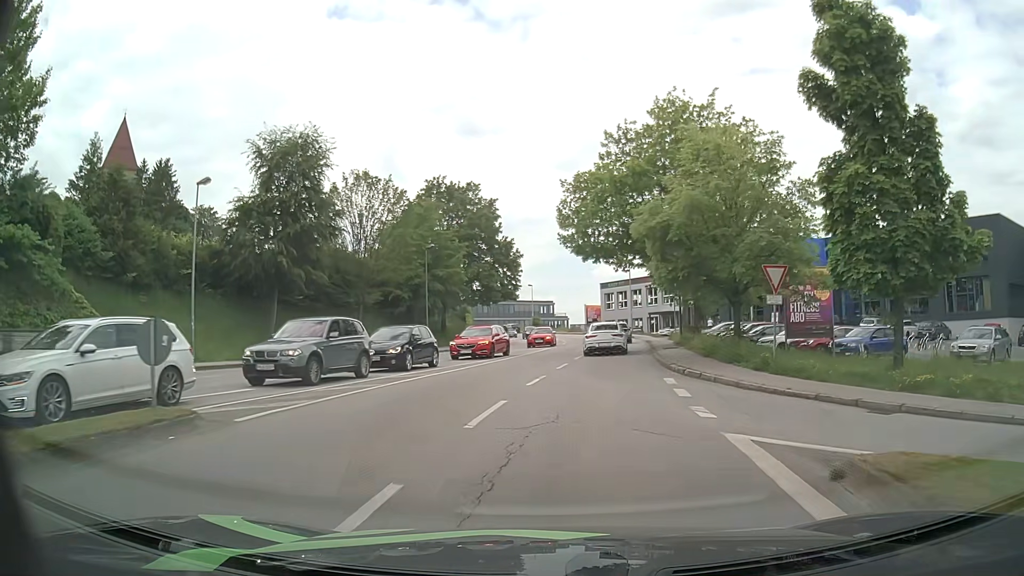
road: tertiary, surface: asphalt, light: Day
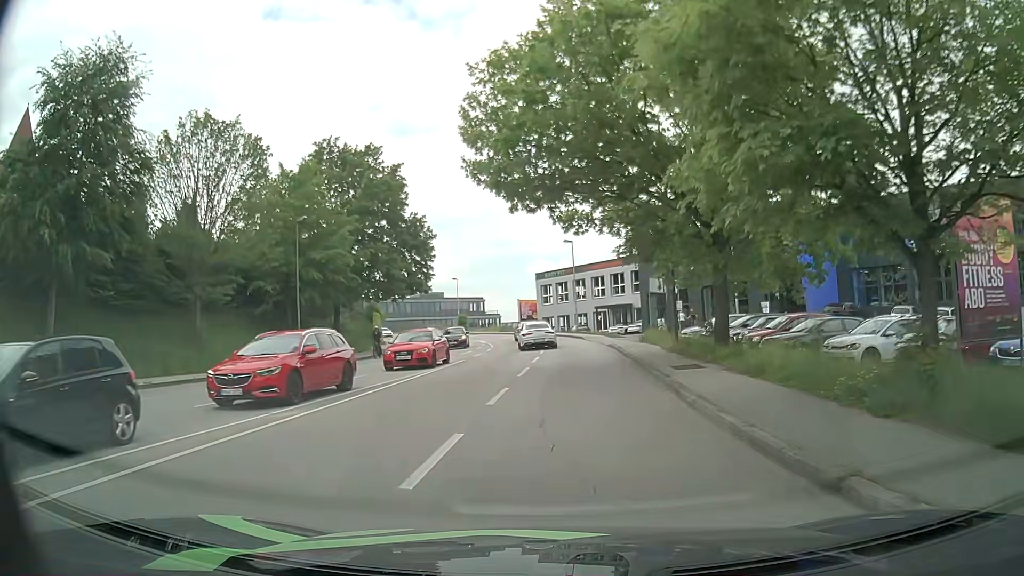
(+0.8, +14.9) m; +6°
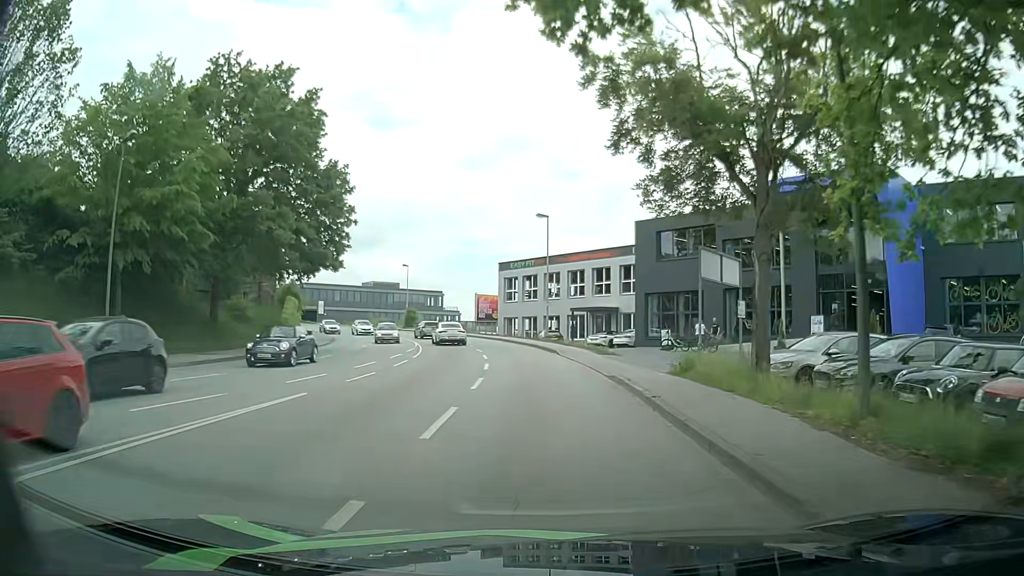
(+0.2, +15.5) m; +2°
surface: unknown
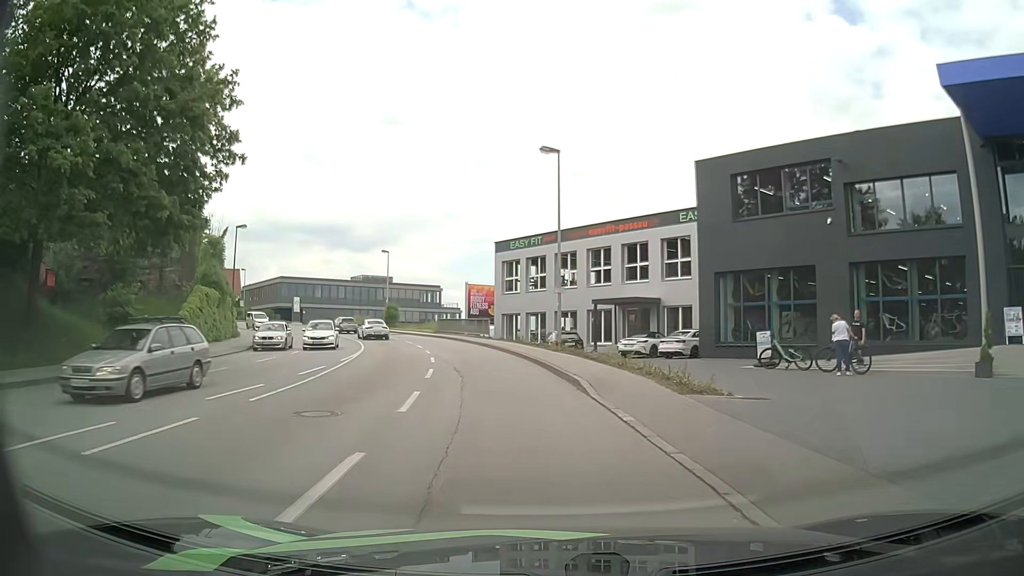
(+0.2, +16.0) m; -1°
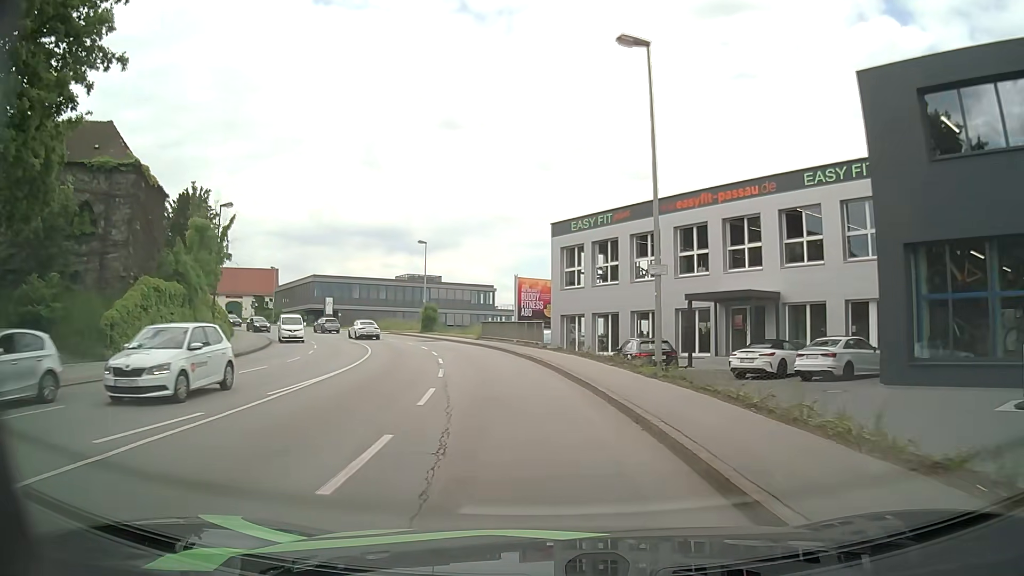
(-0.5, +11.1) m; -5°
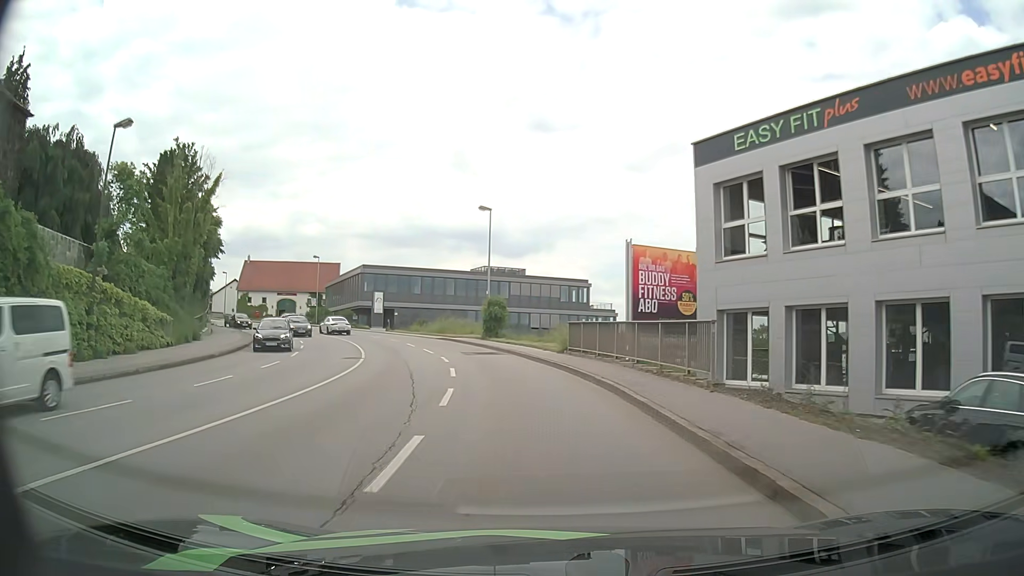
(-1.3, +18.2) m; -8°
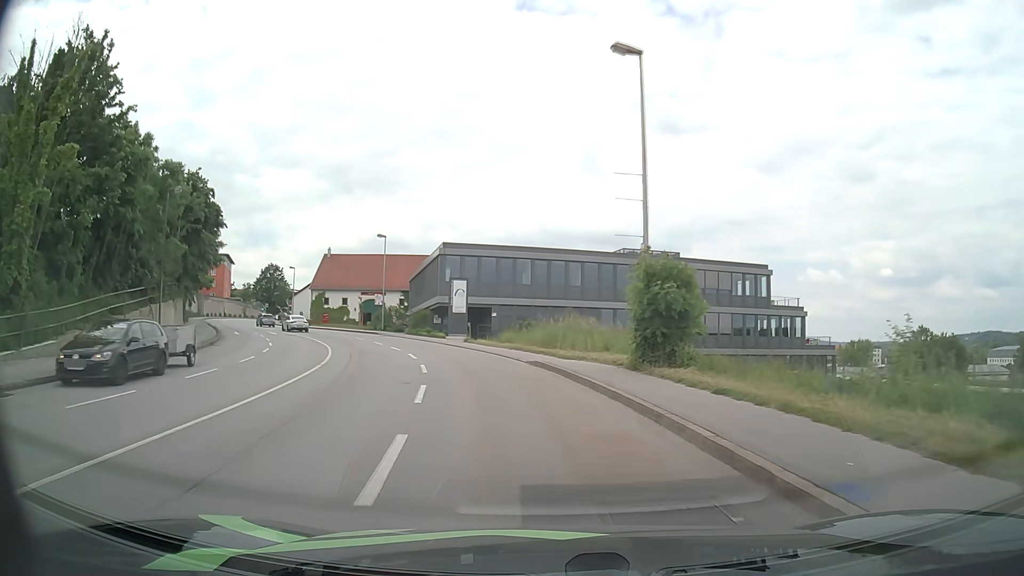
(-2.4, +24.5) m; -11°
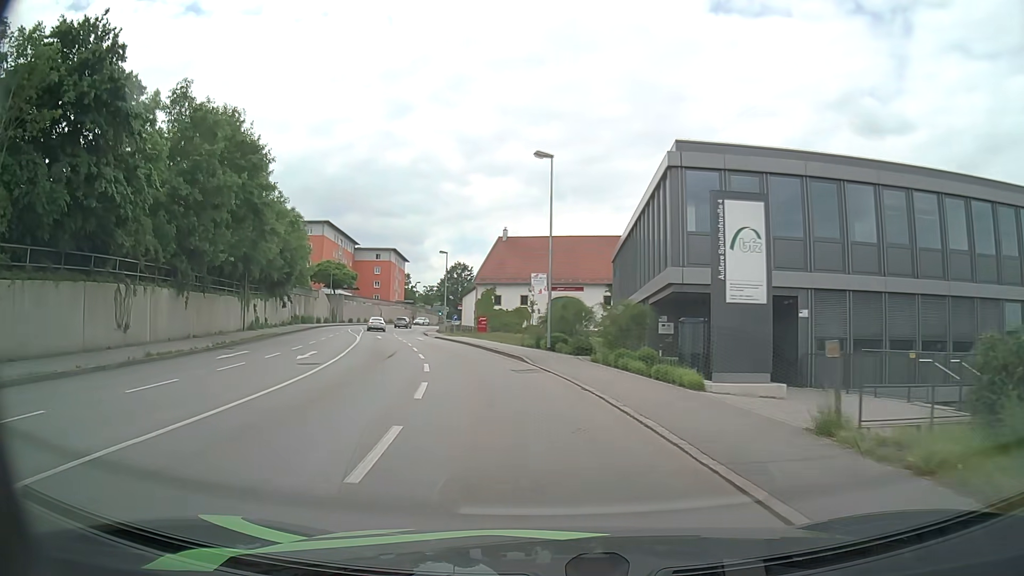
(-4.9, +29.5) m; -18°
